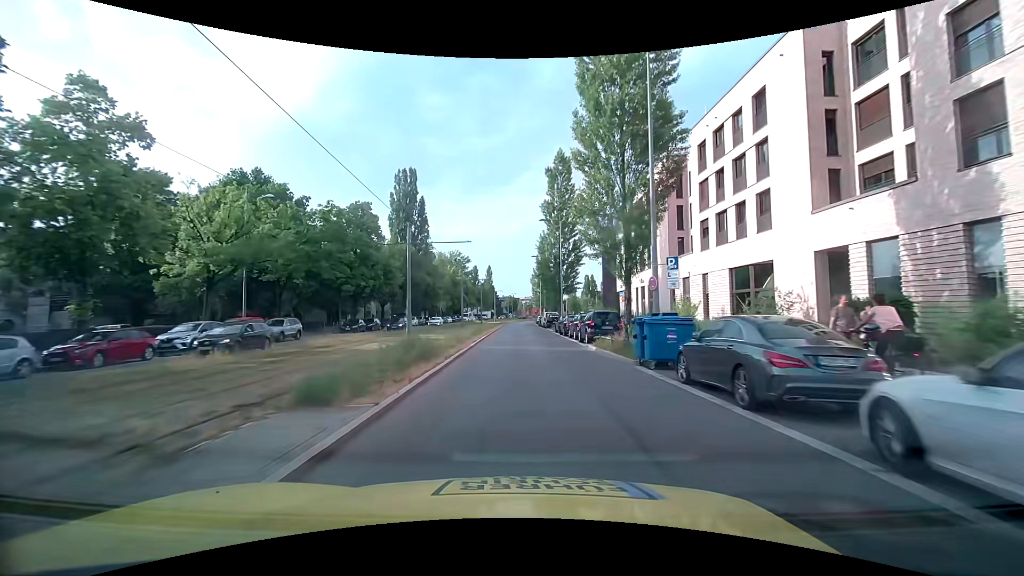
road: secondary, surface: asphalt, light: Day
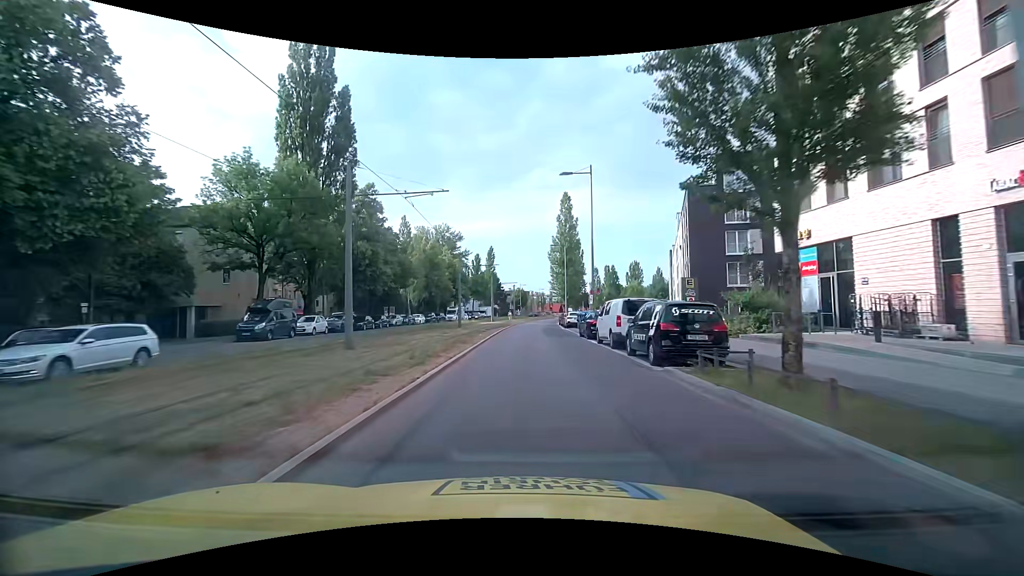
(-0.3, +41.8) m; -1°
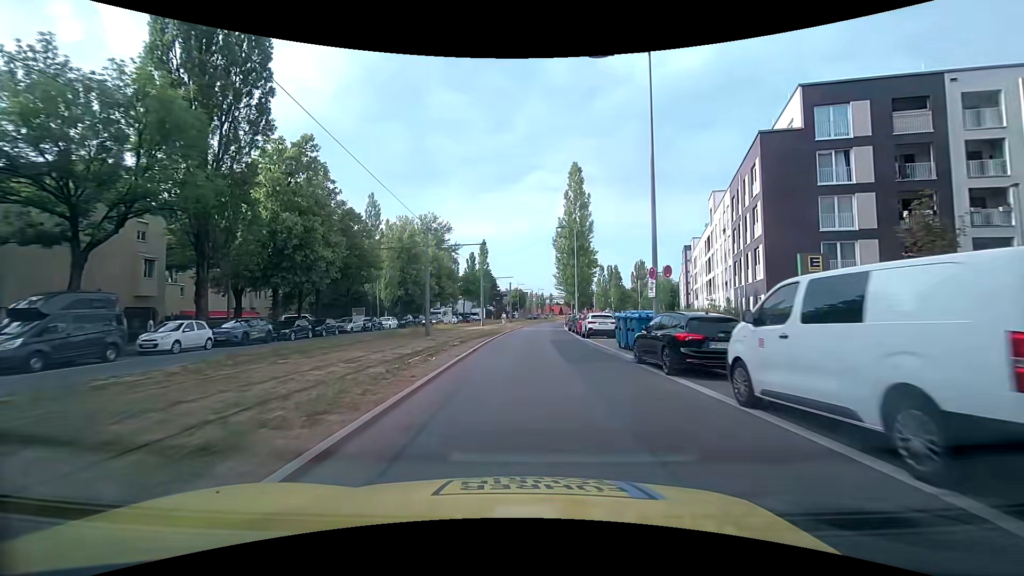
(+0.1, +14.9) m; 0°
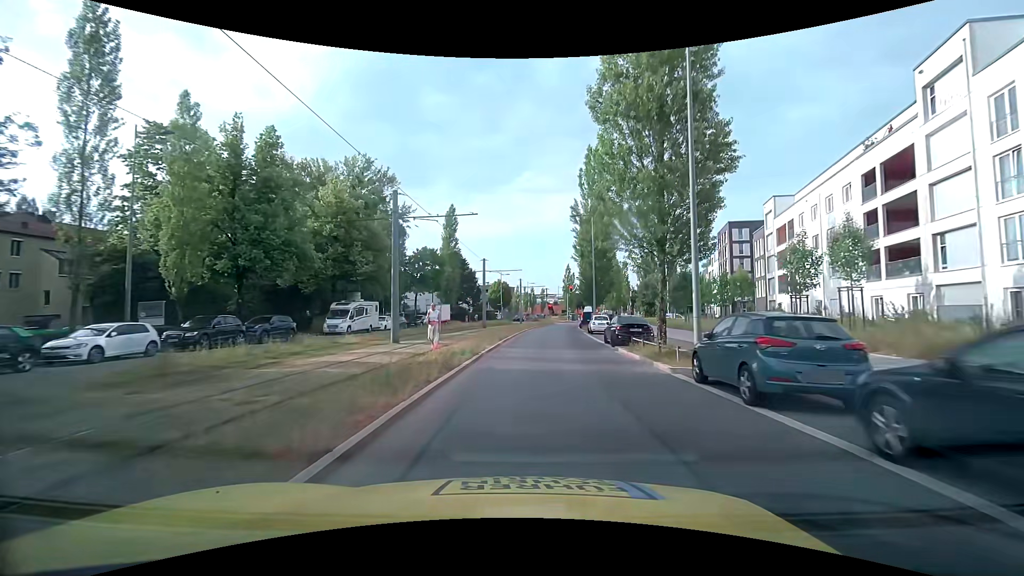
(+0.3, +36.9) m; +1°
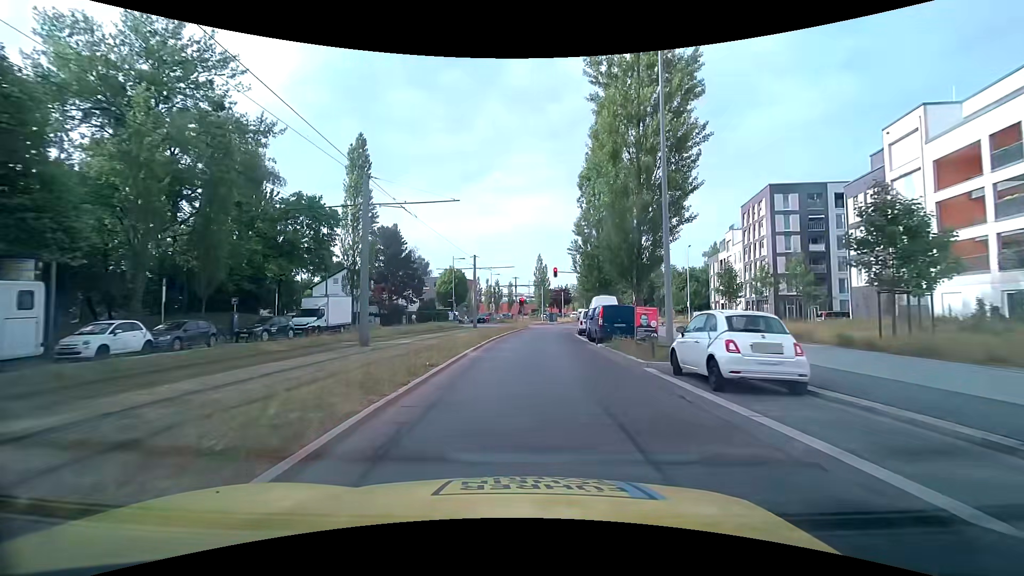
(+1.1, +29.8) m; +4°
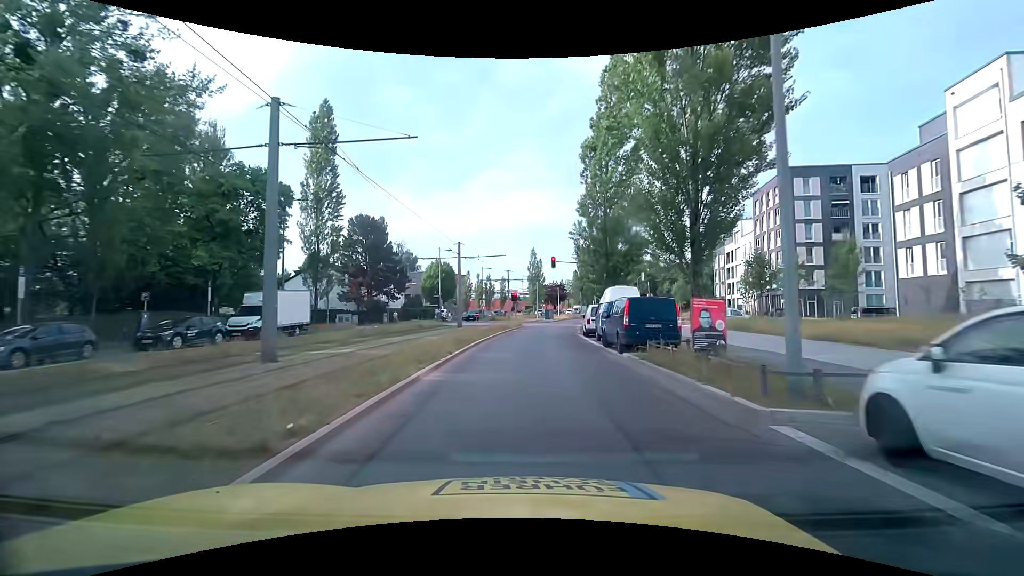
(0.0, +6.9) m; 0°
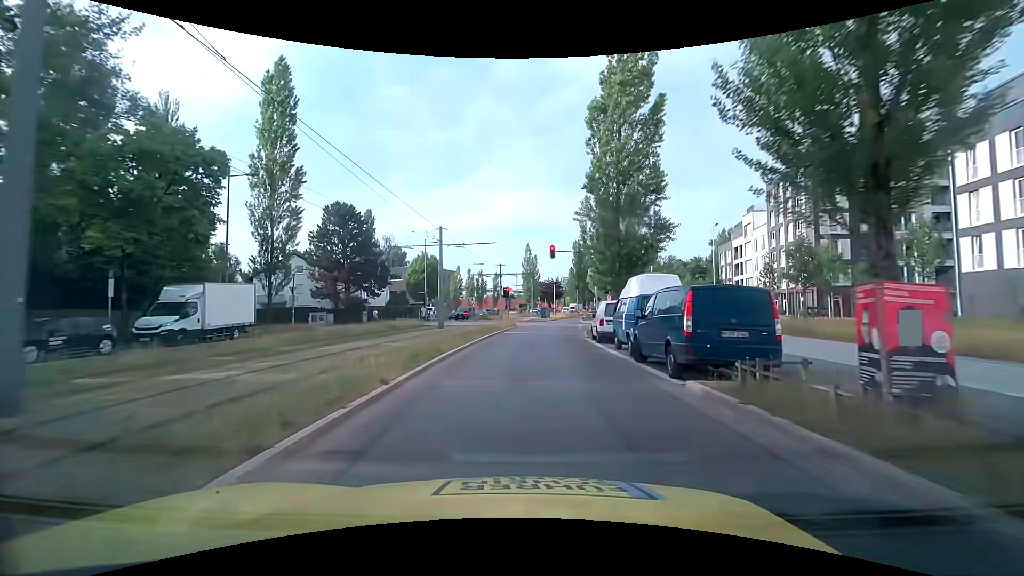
(+0.1, +6.4) m; +1°
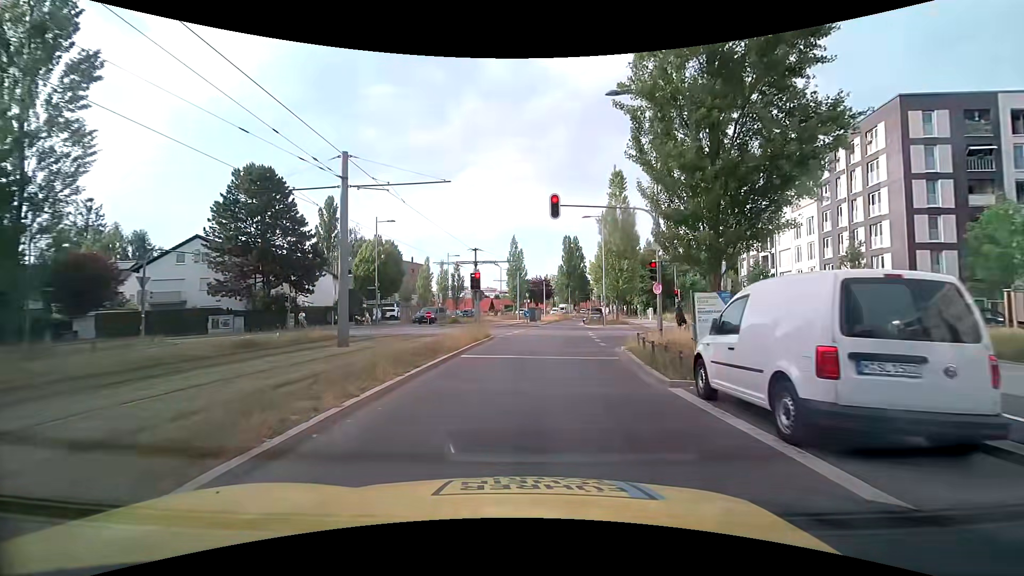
(+0.2, +15.9) m; +1°
(0, +10) (+1, +20) (+1, +30) (+2, +40) (+4, +50) (+5, +60) (+7, +70) (+9, +79) (+11, +89) (+13, +99) m
